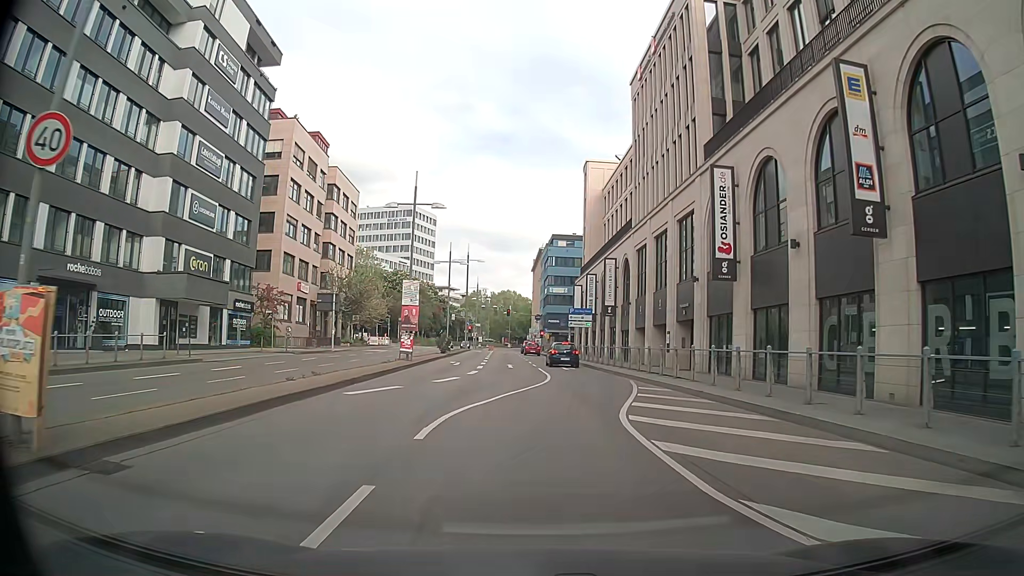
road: primary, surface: asphalt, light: Day
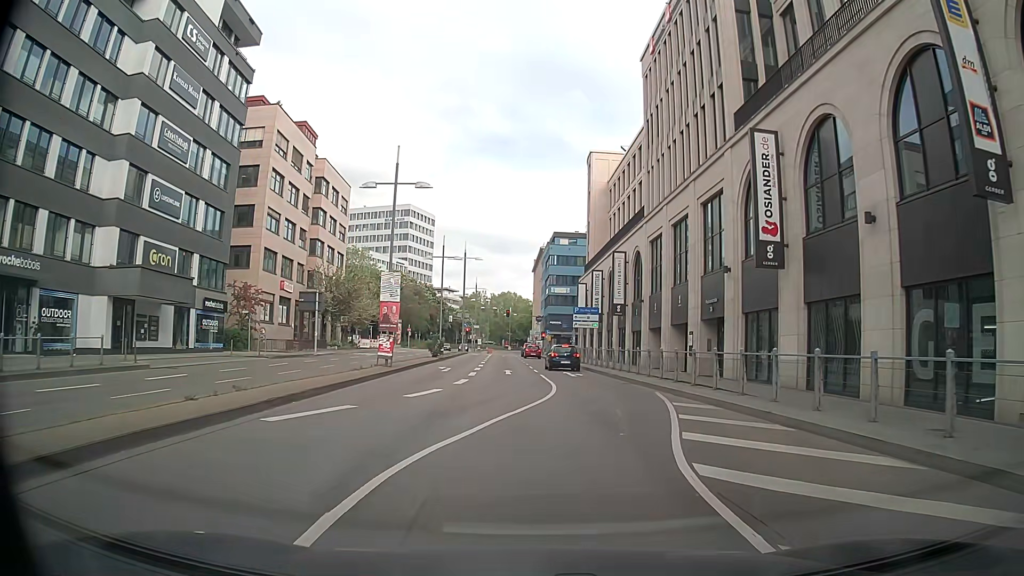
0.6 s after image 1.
(-0.1, +5.0) m; -1°
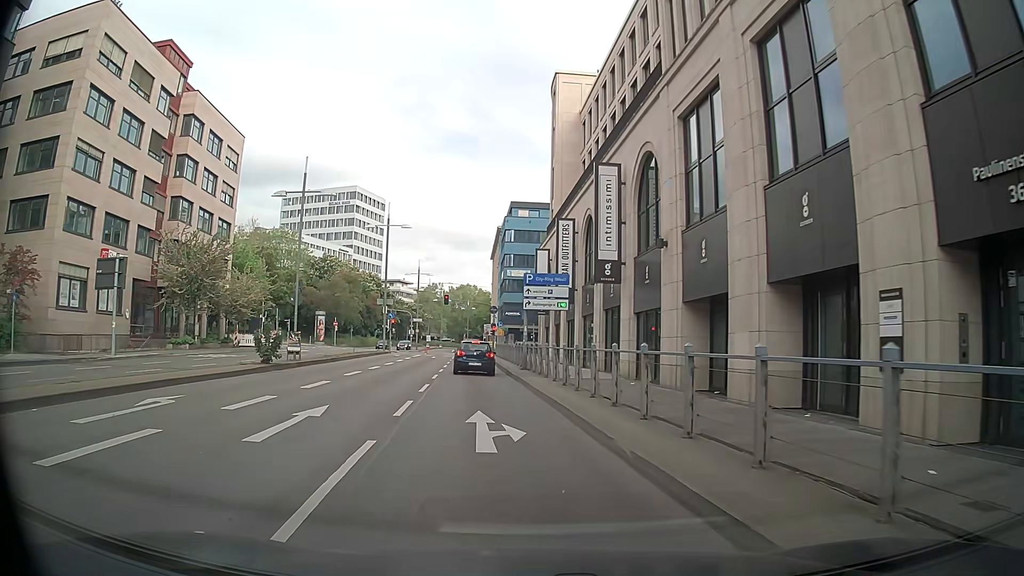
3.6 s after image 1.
(+1.9, +22.5) m; +1°
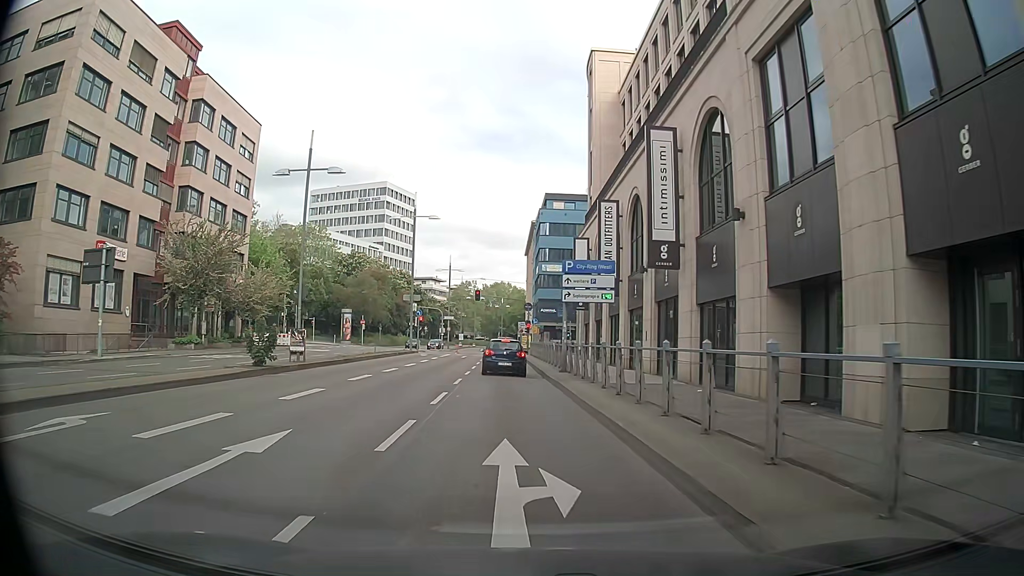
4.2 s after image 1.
(0.0, +4.1) m; -1°
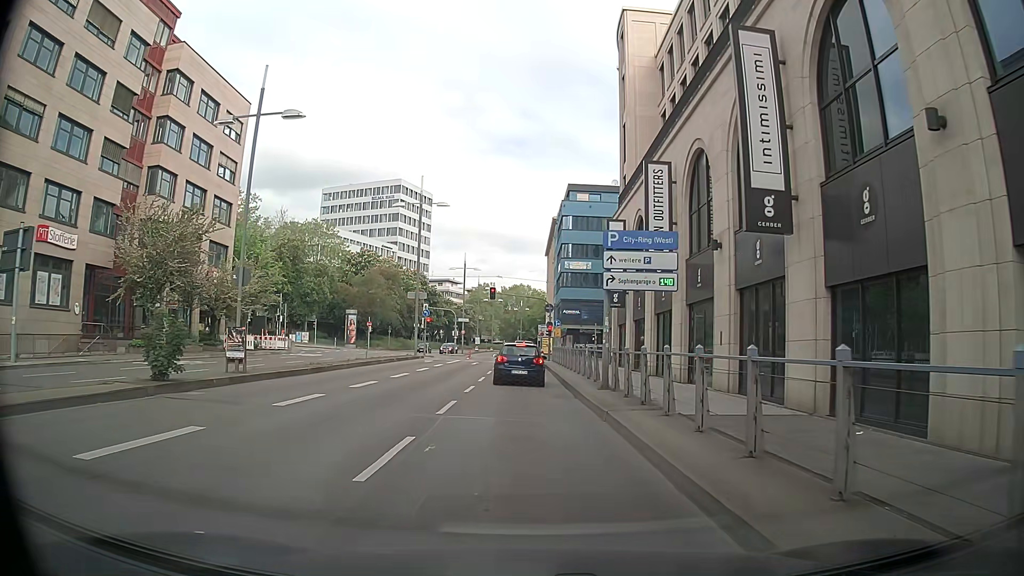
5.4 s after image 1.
(-0.1, +7.6) m; 0°
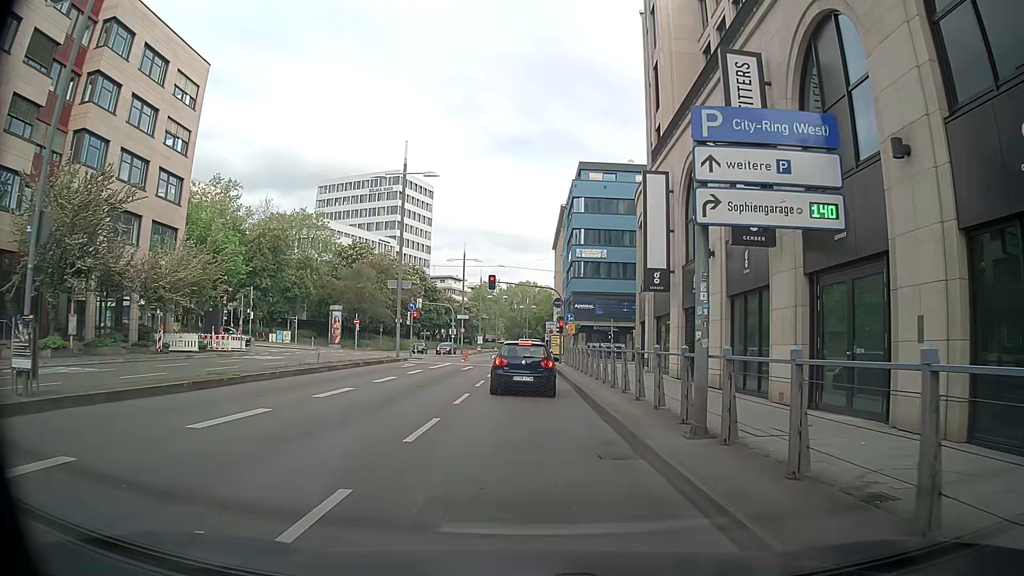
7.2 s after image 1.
(-0.3, +9.5) m; -1°
